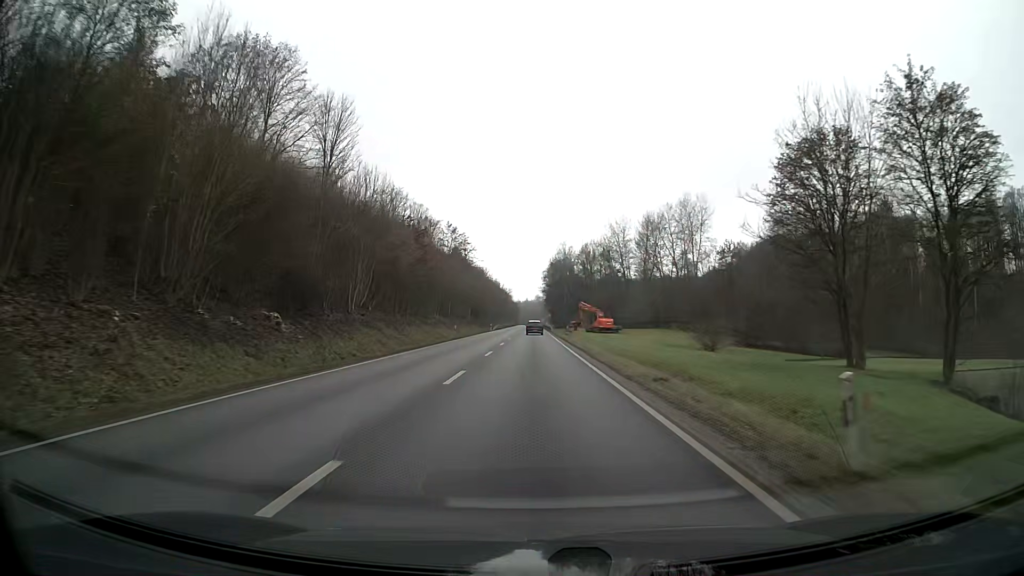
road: primary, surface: asphalt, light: Day
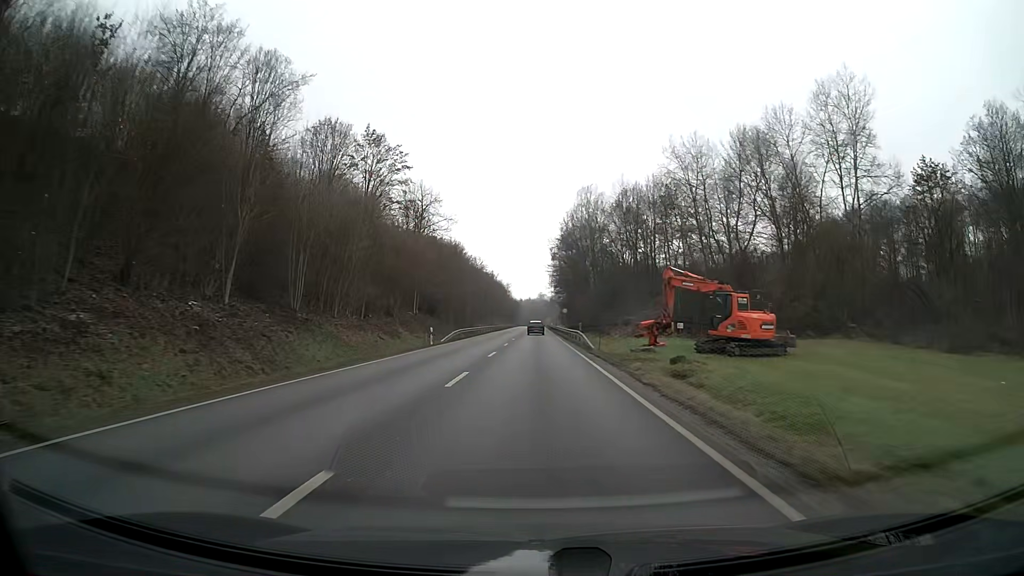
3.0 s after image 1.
(-0.1, +60.9) m; 0°
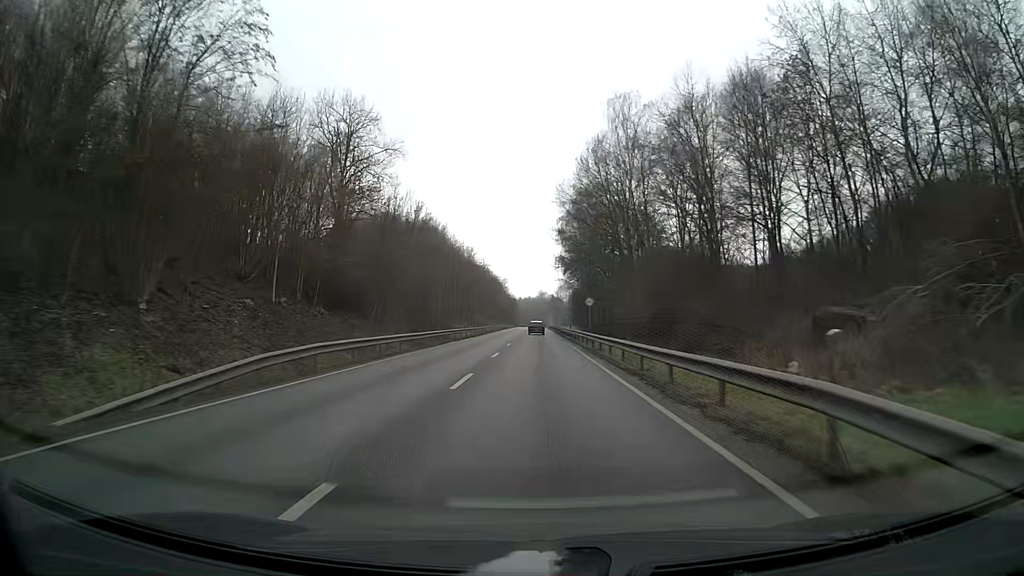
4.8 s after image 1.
(0.0, +36.6) m; 0°
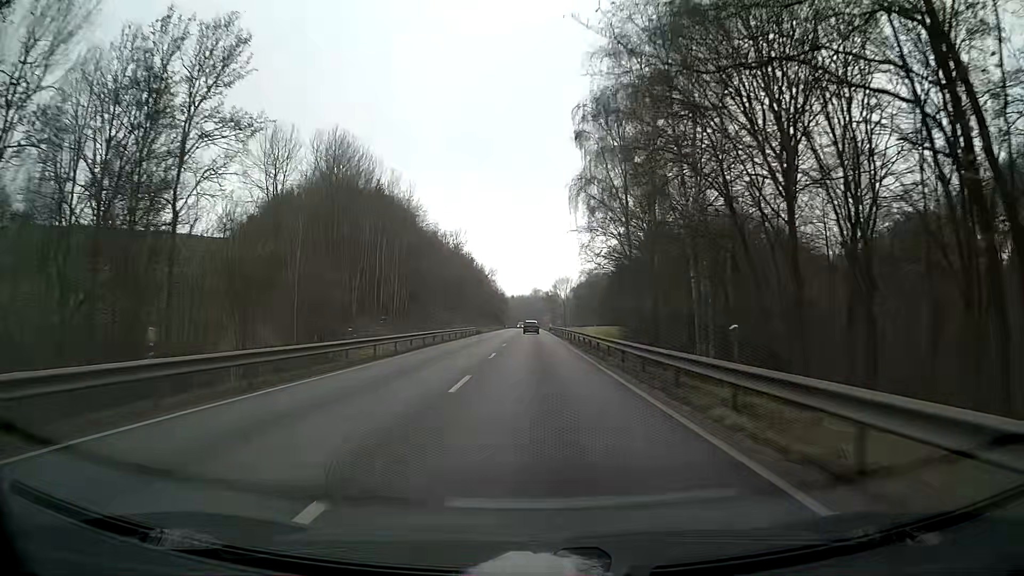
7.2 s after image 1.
(+0.1, +48.9) m; 0°
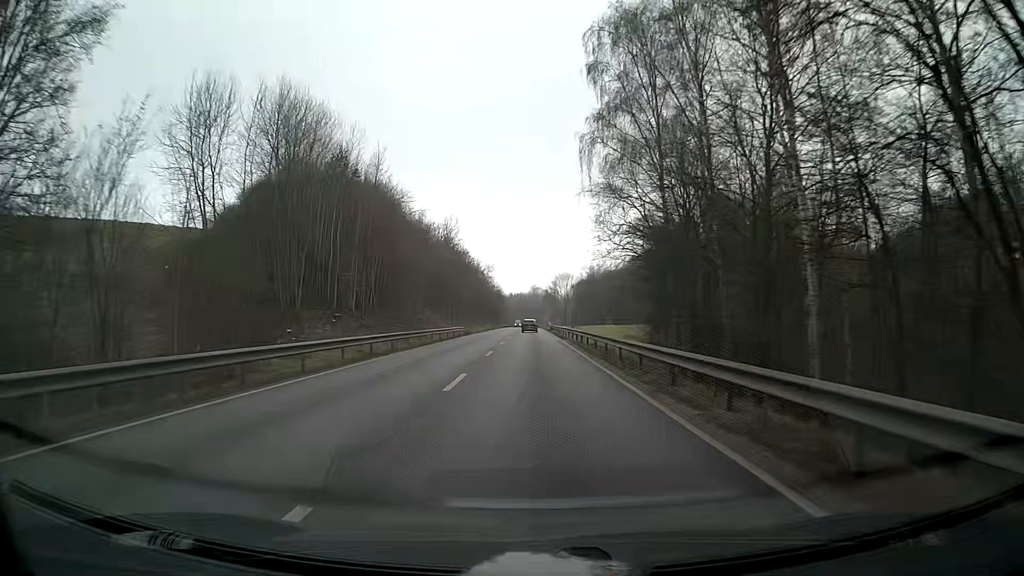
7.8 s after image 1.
(0.0, +12.2) m; 0°
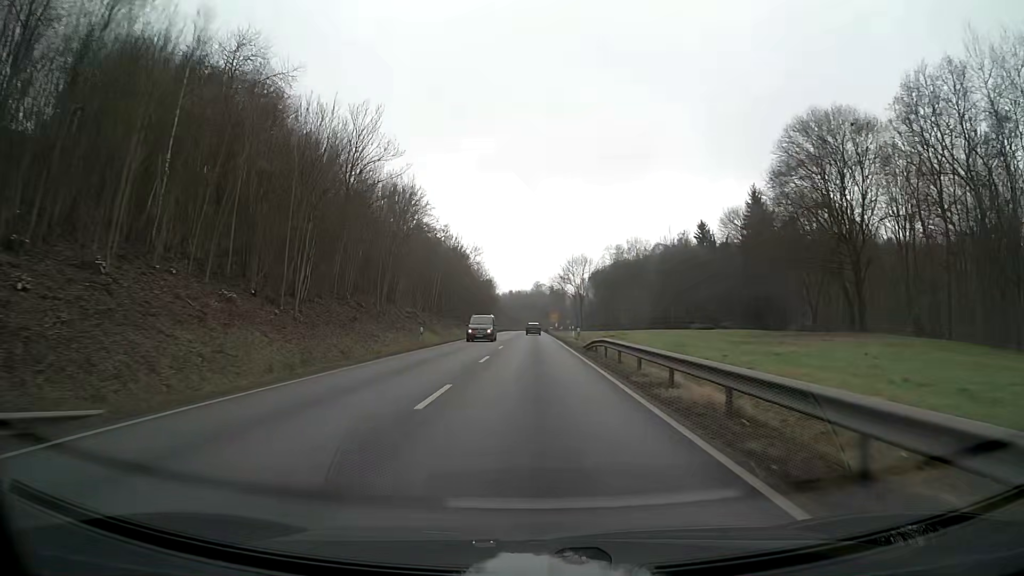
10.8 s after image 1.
(-0.2, +60.9) m; 0°
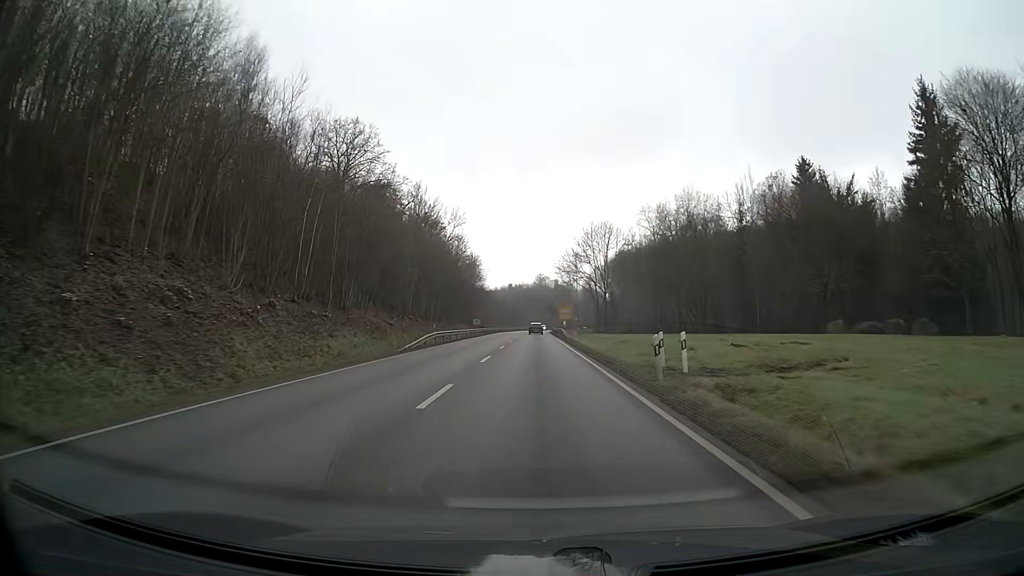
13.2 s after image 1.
(-0.1, +48.8) m; 0°
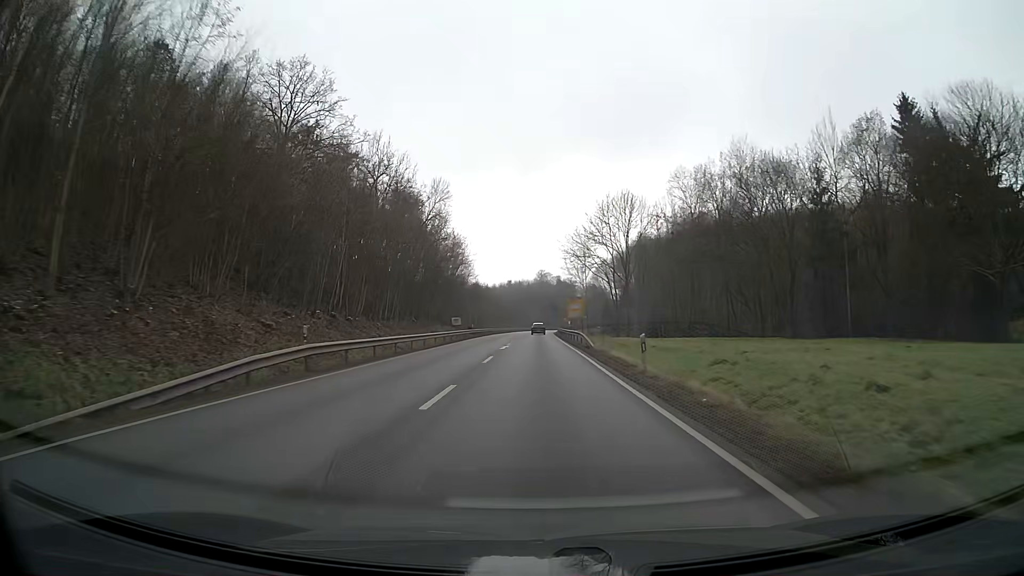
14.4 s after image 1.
(0.0, +24.5) m; 0°
